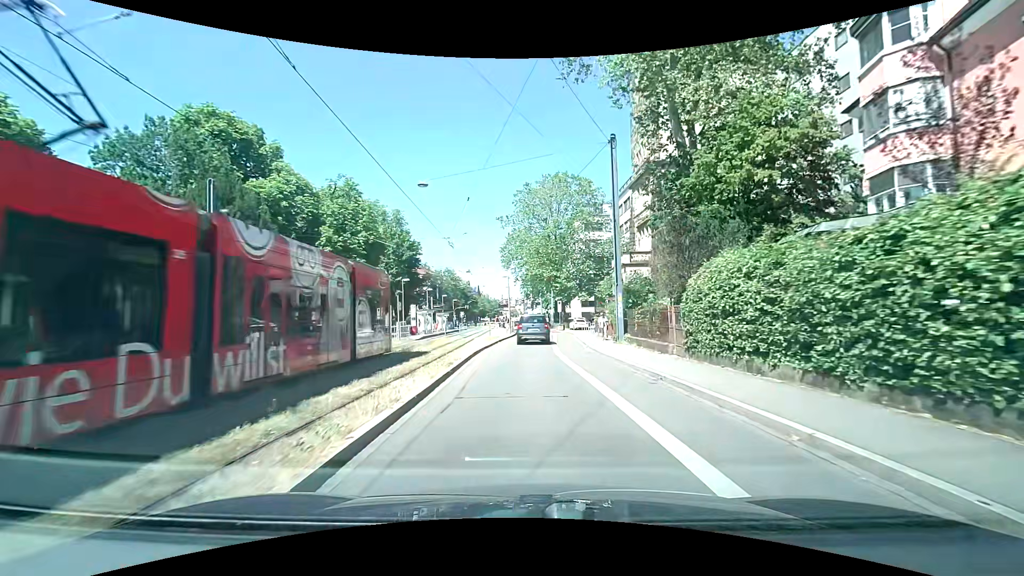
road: primary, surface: asphalt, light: Day
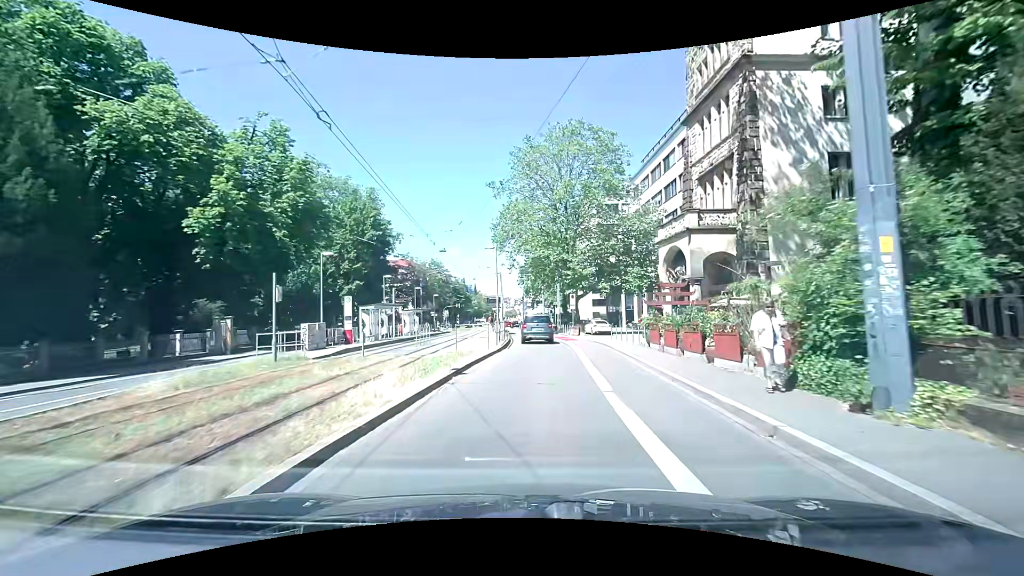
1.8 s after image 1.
(-0.1, +17.9) m; -1°
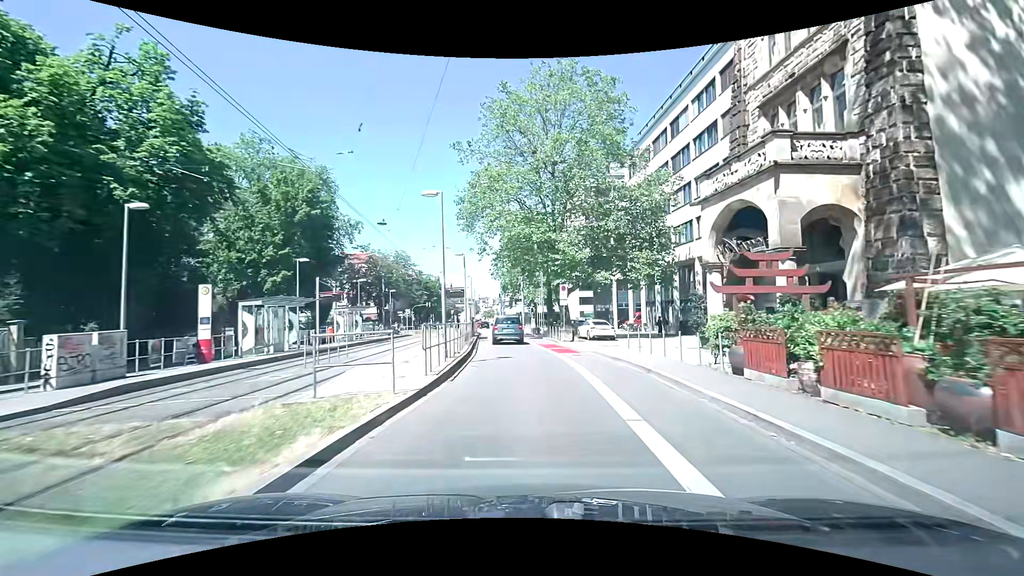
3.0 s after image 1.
(+0.4, +11.7) m; +4°
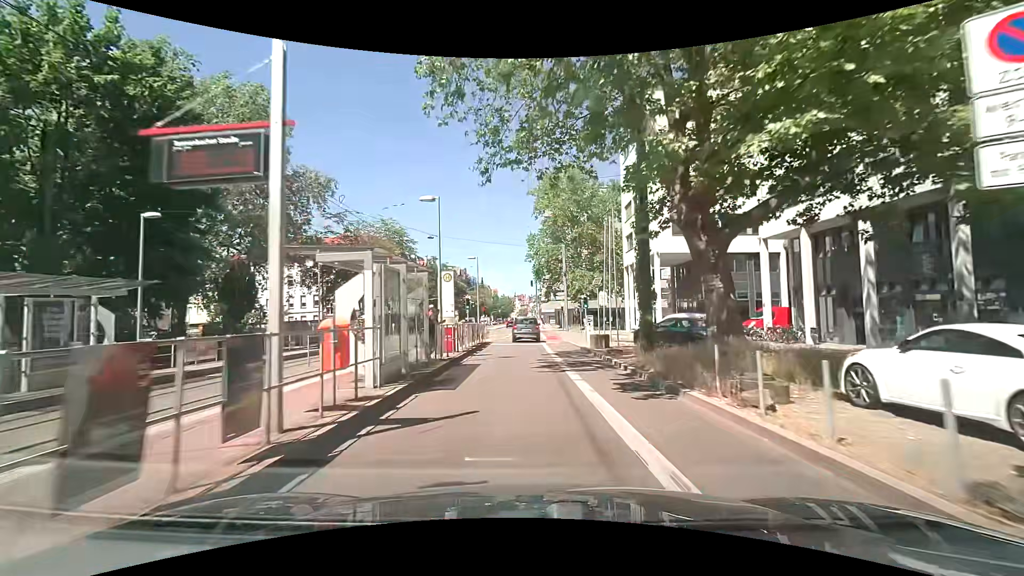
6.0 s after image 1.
(-1.0, +27.8) m; -4°
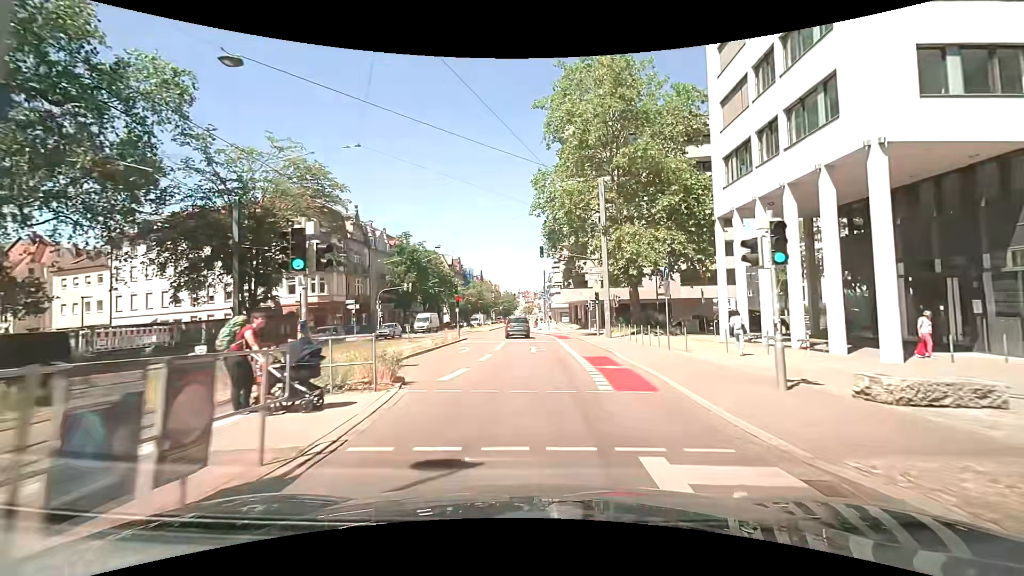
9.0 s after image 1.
(-0.5, +27.4) m; -1°
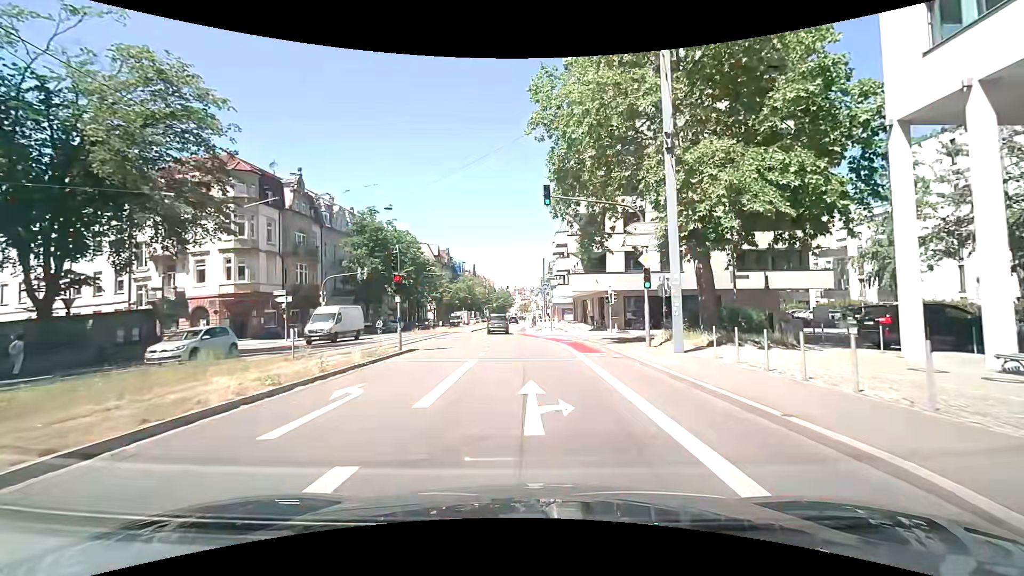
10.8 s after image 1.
(+0.1, +15.5) m; +1°
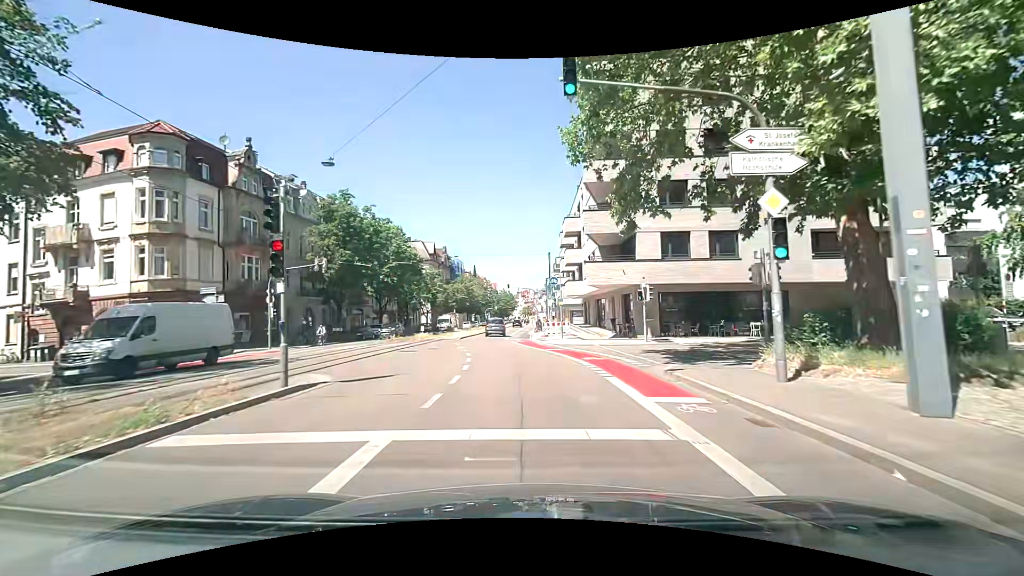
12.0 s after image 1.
(-0.1, +10.0) m; +1°
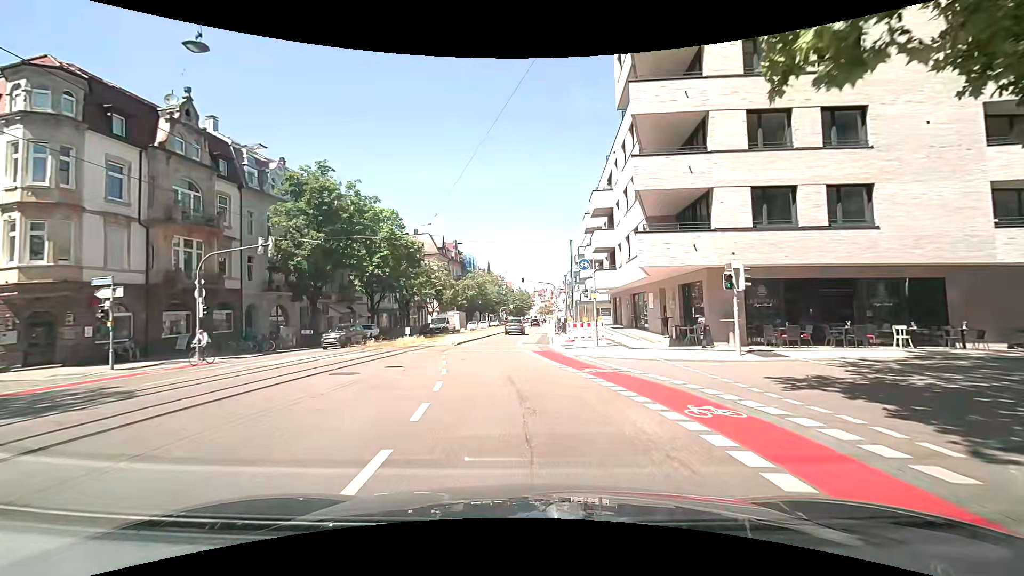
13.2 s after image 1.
(-0.3, +9.8) m; -1°
(-1, +10) (-2, +20) (-3, +30) (-3, +40) (-3, +50) (-3, +60) (-2, +70) (-2, +80) (-2, +90) (-2, +100) m
